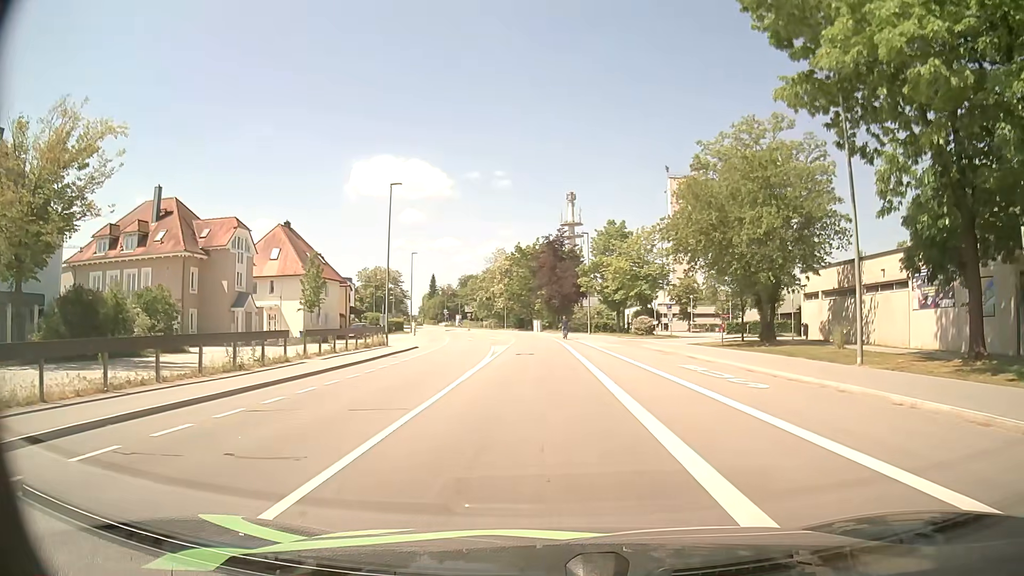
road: tertiary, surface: asphalt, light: Day
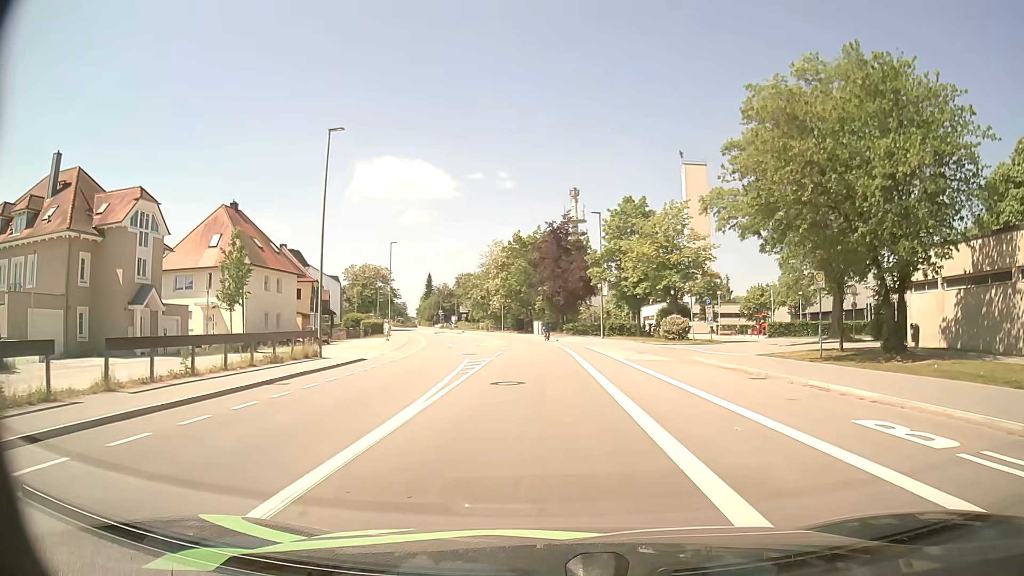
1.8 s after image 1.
(-0.1, +13.1) m; 0°
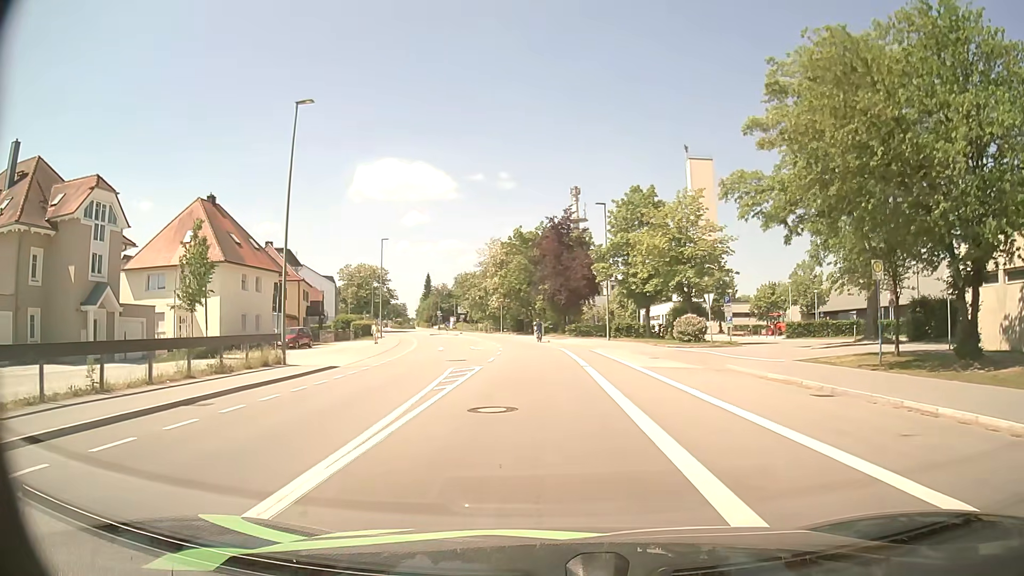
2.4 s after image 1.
(0.0, +4.4) m; 0°
